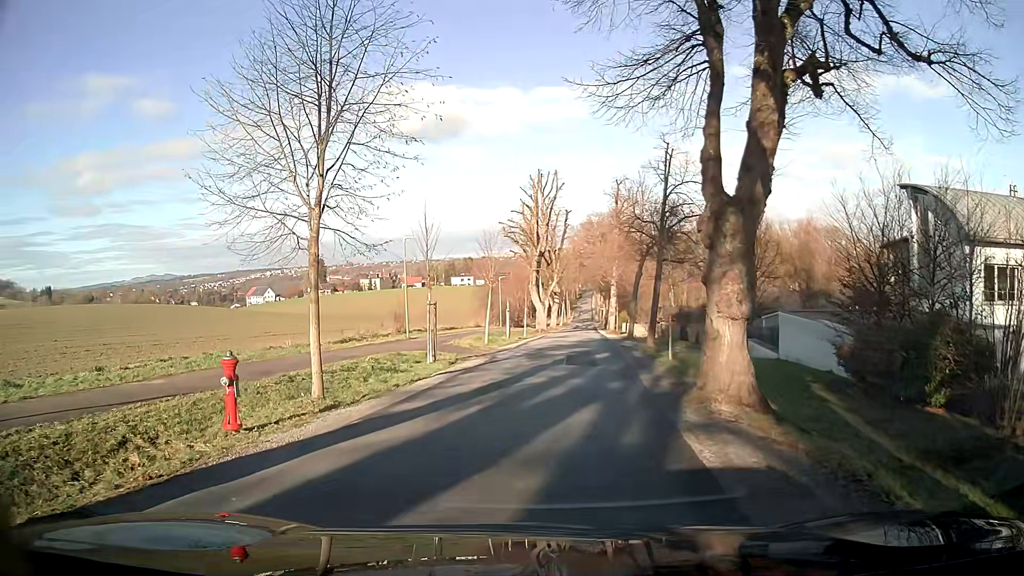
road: secondary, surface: asphalt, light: Day
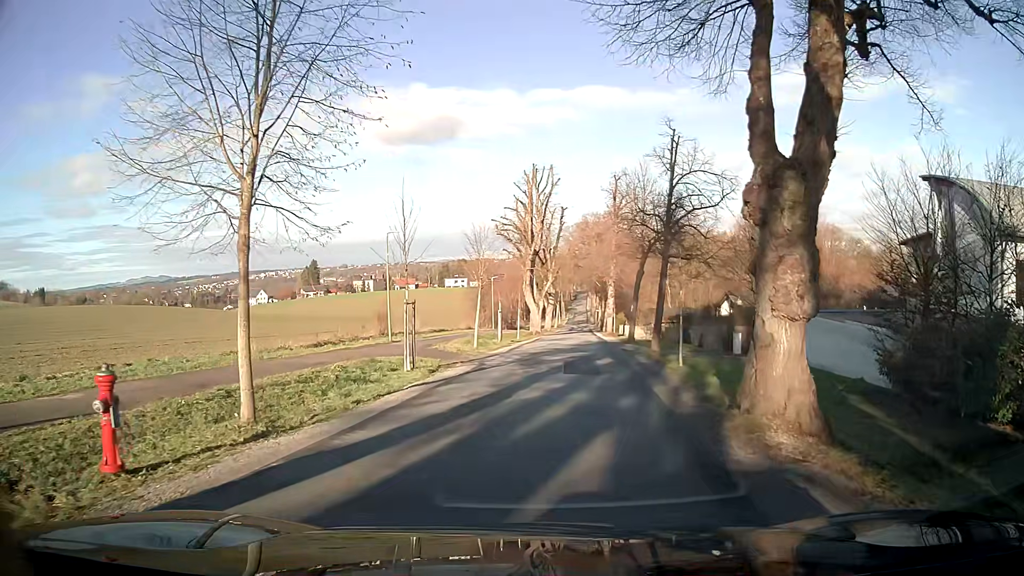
(+0.1, +2.9) m; +2°
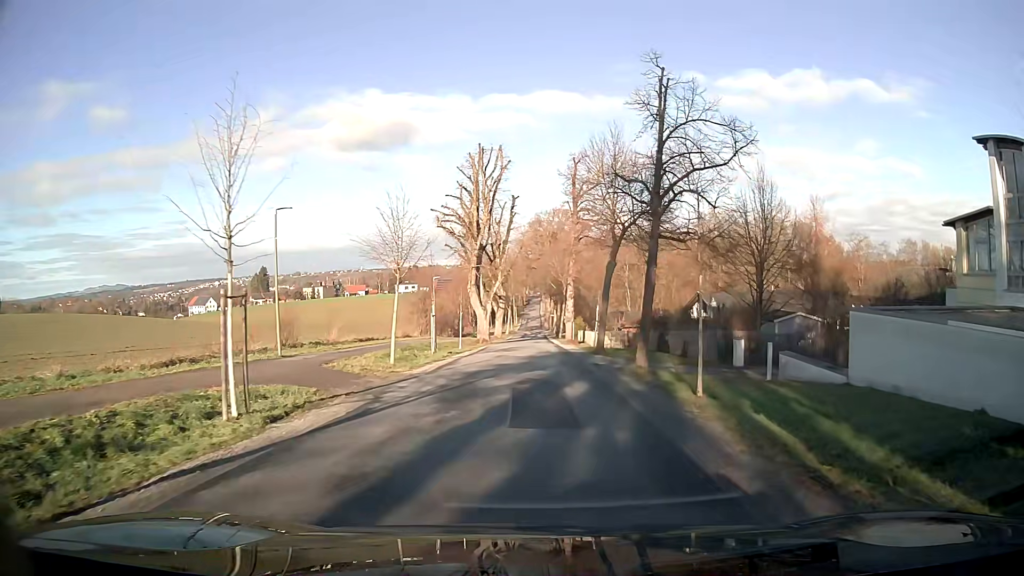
(+0.3, +8.4) m; +3°
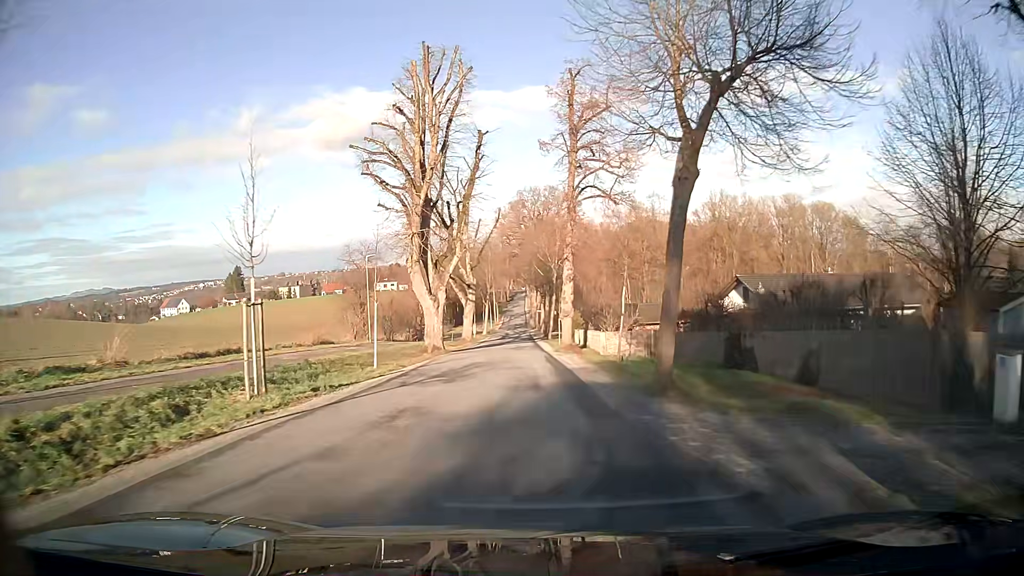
(+0.2, +18.4) m; 0°
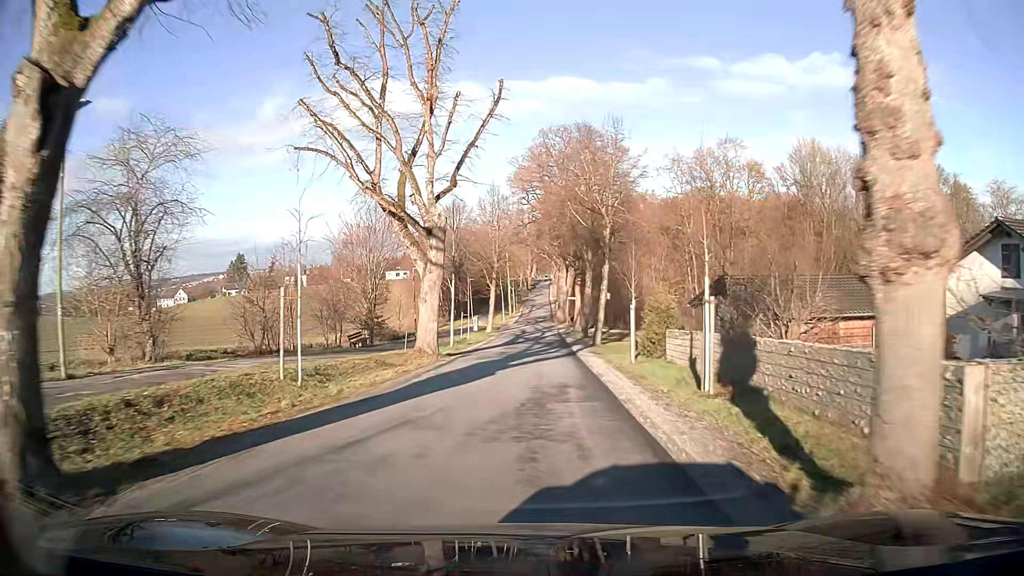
(-0.4, +28.9) m; -1°
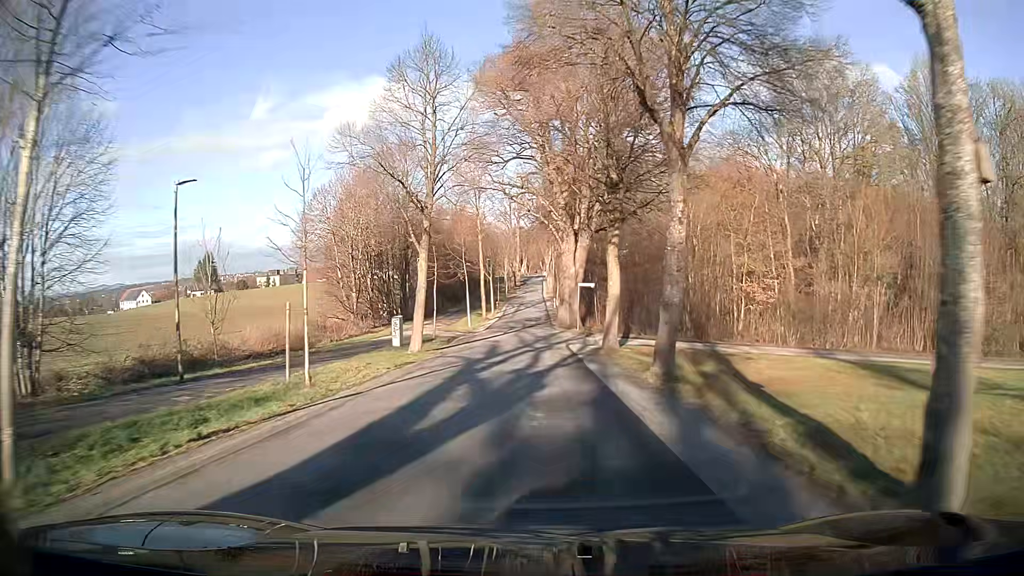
(+0.3, +30.3) m; 0°
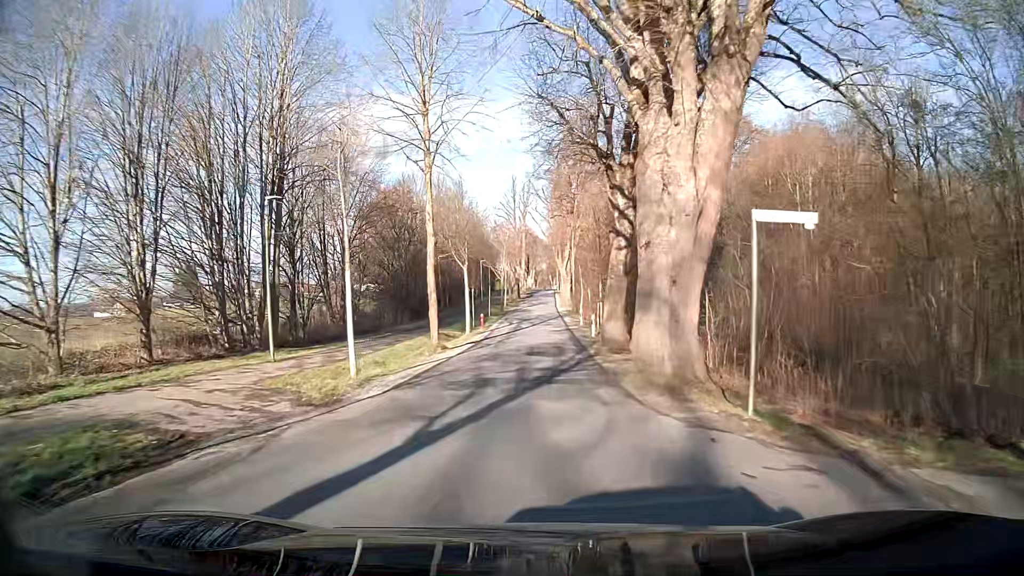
(-0.2, +30.6) m; -1°
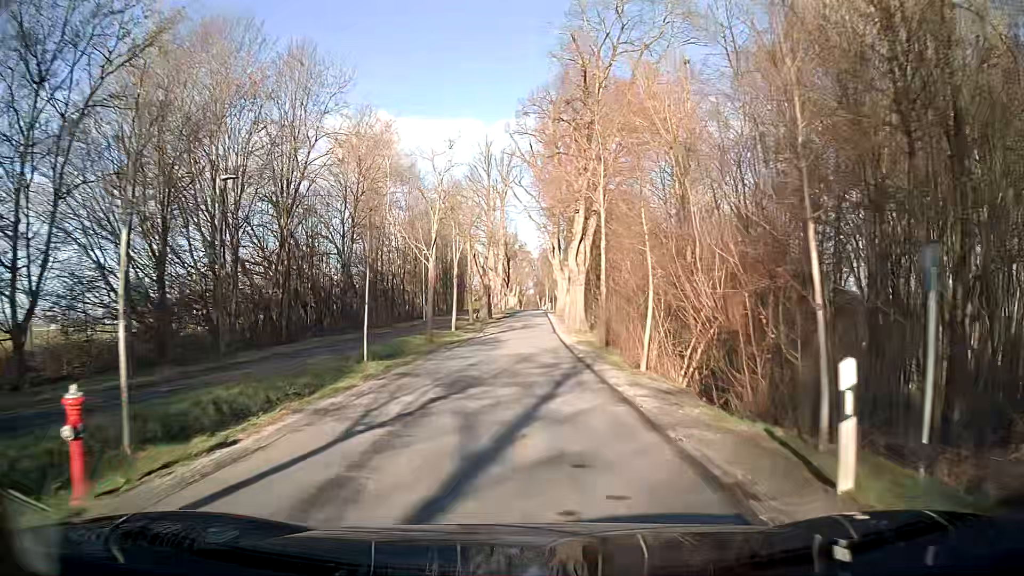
(+0.2, +37.3) m; +1°
(0, +10) (0, +20) (0, +30) (0, +40) (0, +50) (0, +60) (0, +70) (+1, +80) (+1, +90) (+1, +100) m
